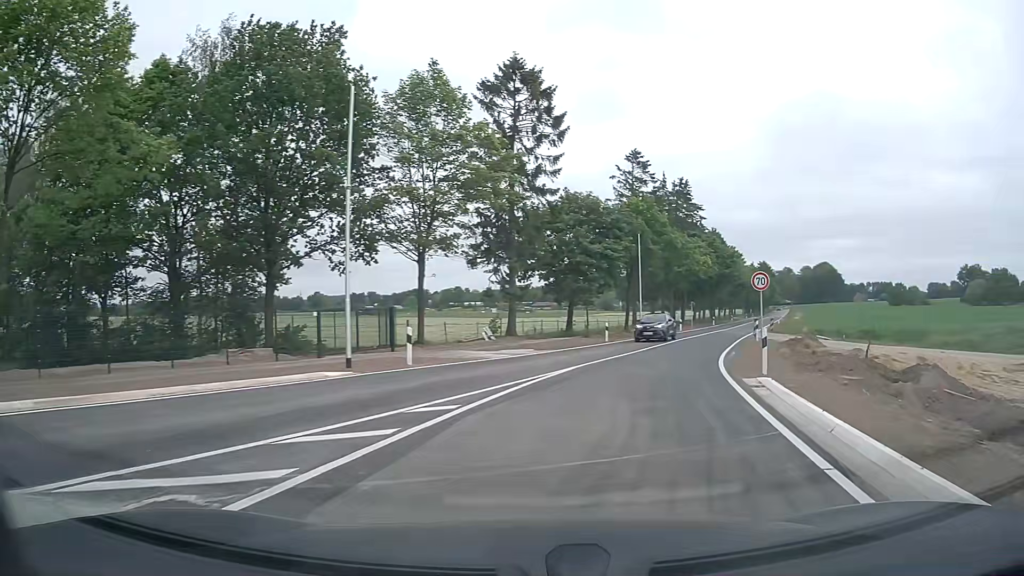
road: secondary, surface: asphalt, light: Day
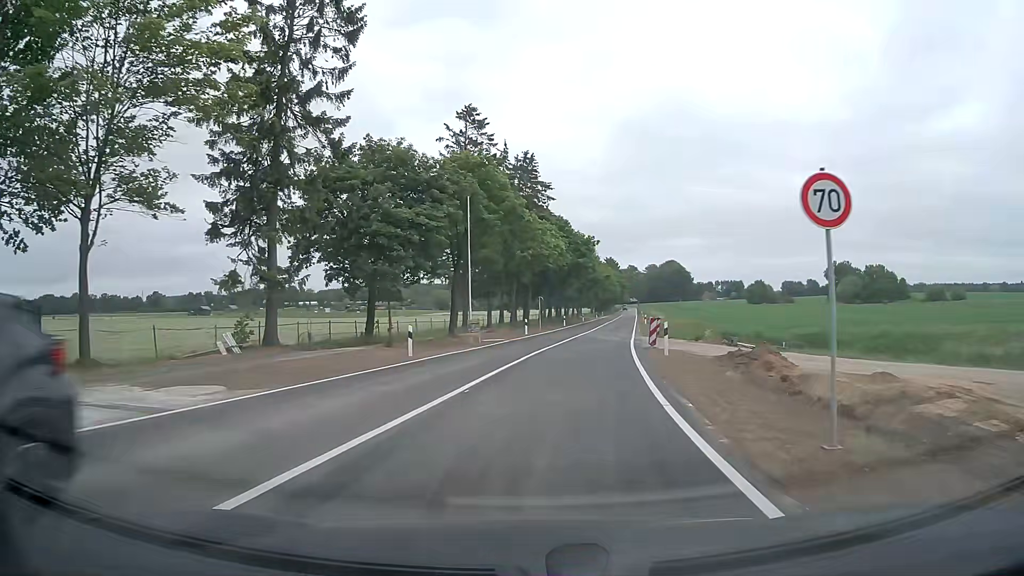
(+2.5, +15.9) m; +13°
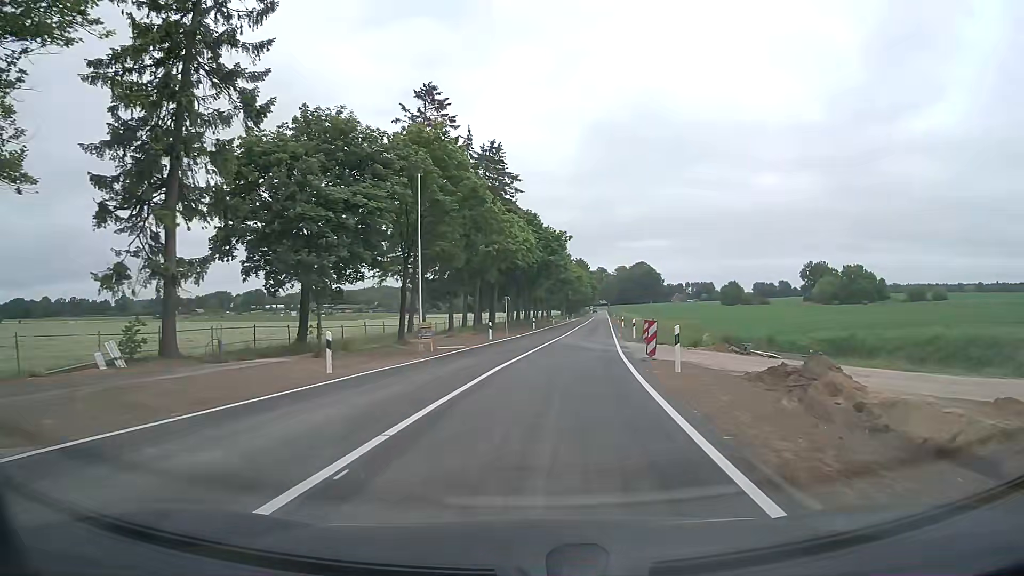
(+0.1, +6.5) m; +3°
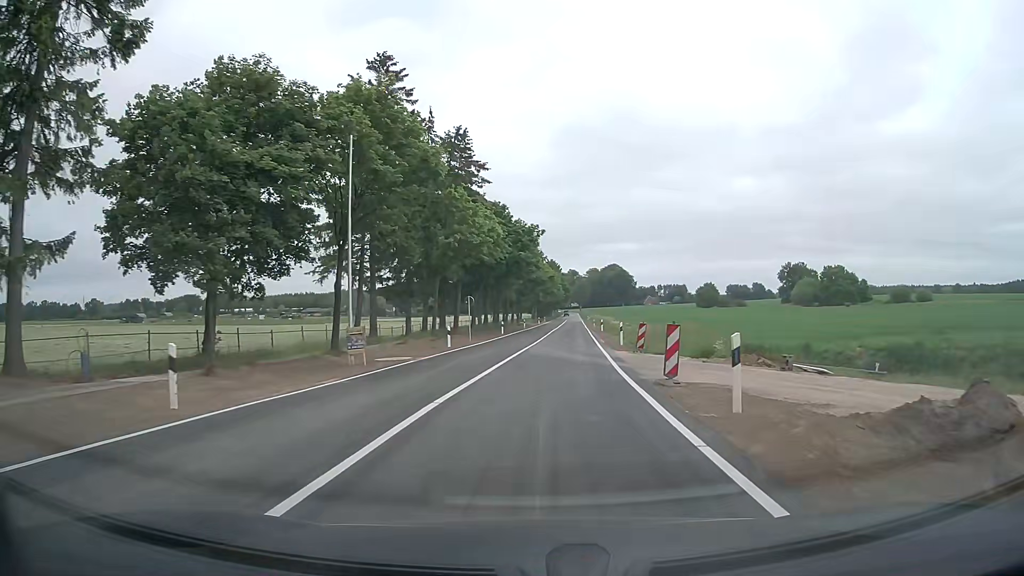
(+0.2, +7.1) m; +2°
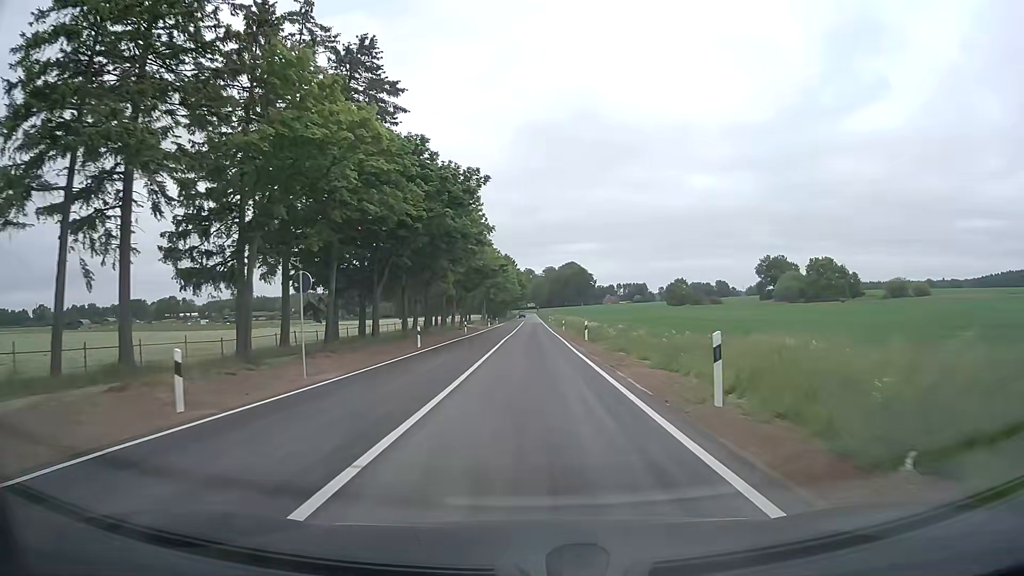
(+1.2, +24.8) m; +4°
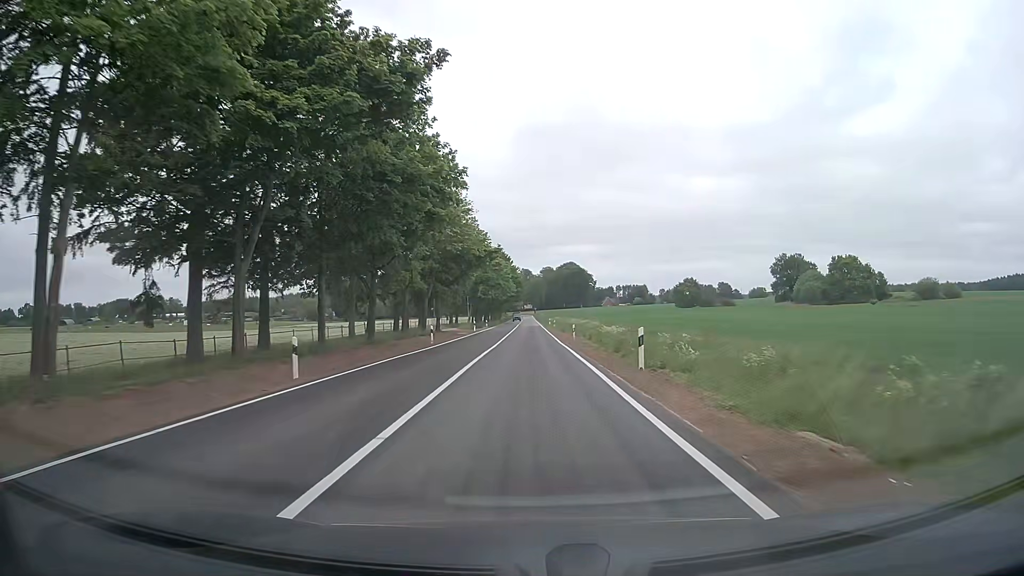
(+0.3, +18.9) m; +1°
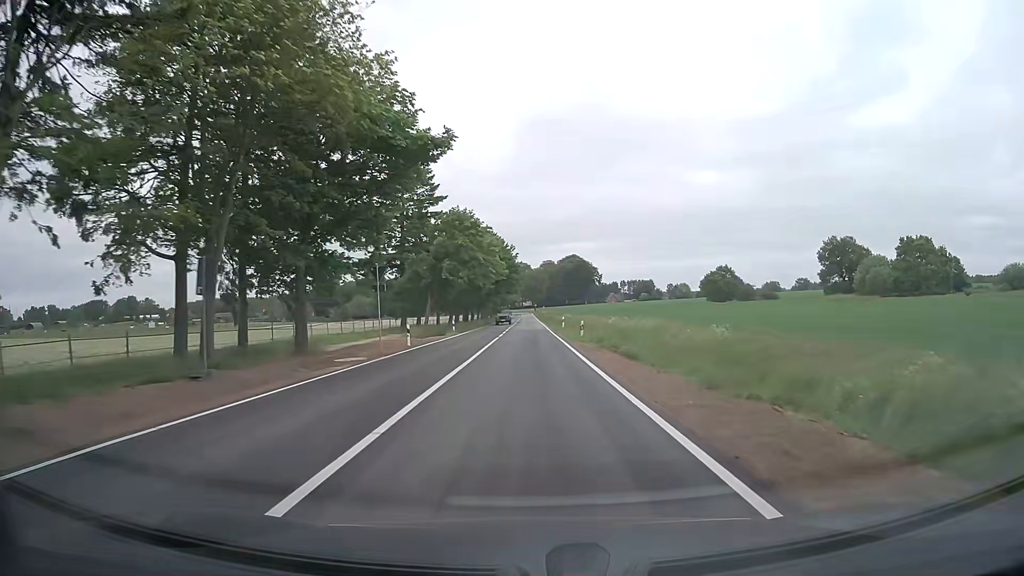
(+0.2, +40.1) m; 0°
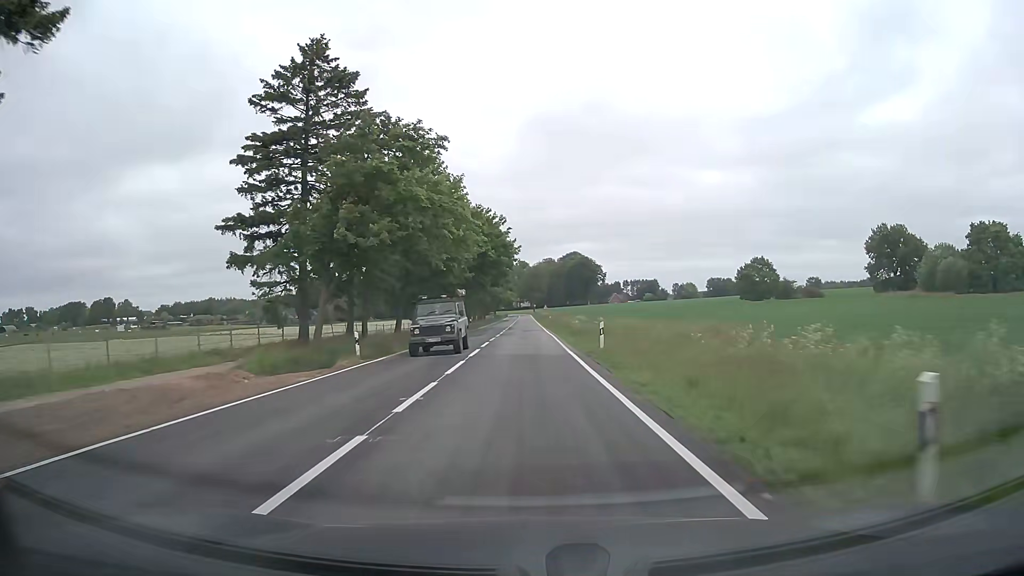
(+0.1, +30.2) m; 0°
